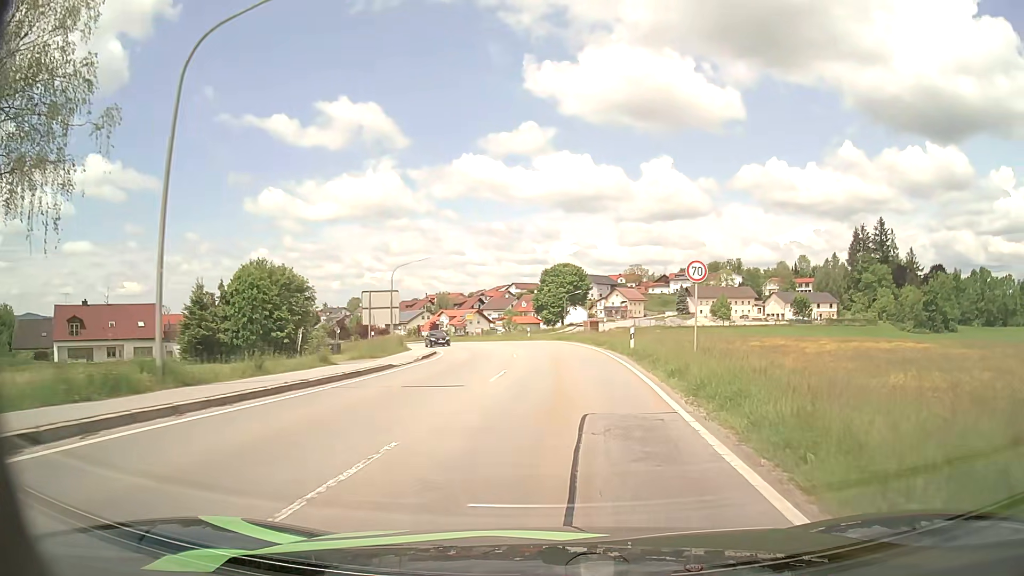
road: tertiary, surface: asphalt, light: Day
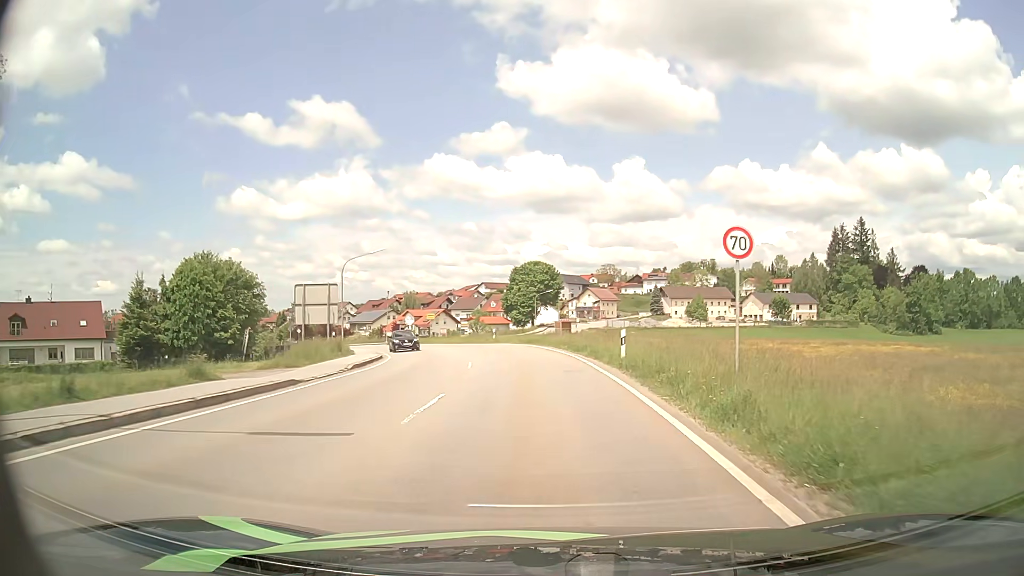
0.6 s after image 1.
(+0.3, +6.6) m; +3°
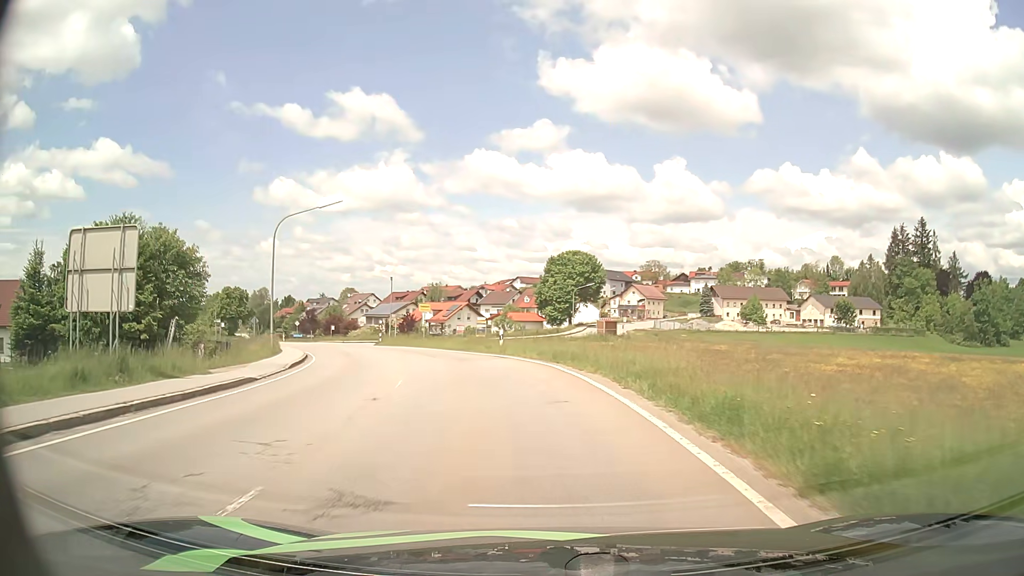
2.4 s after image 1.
(0.0, +19.8) m; -3°
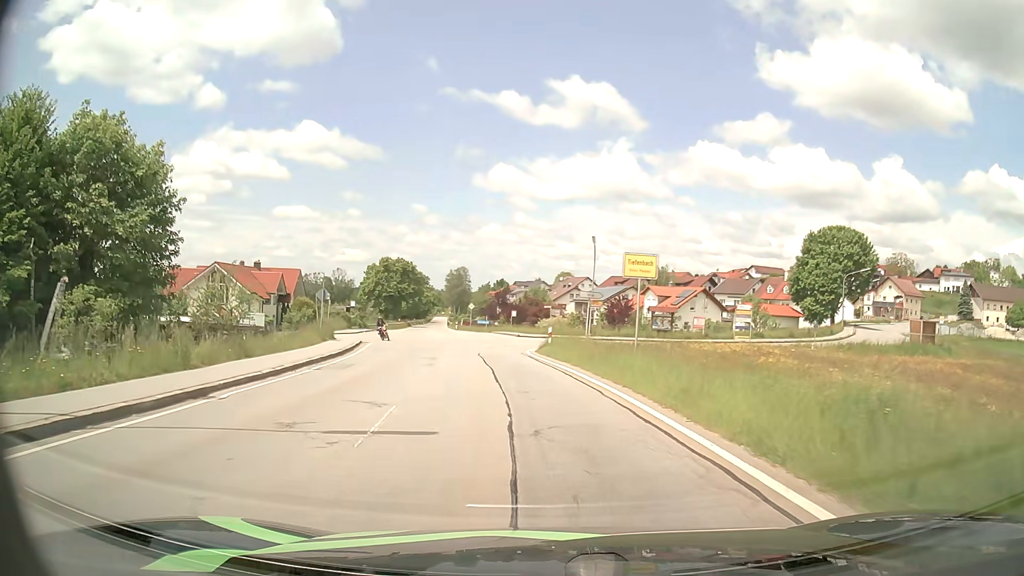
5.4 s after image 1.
(-4.5, +30.5) m; -18°
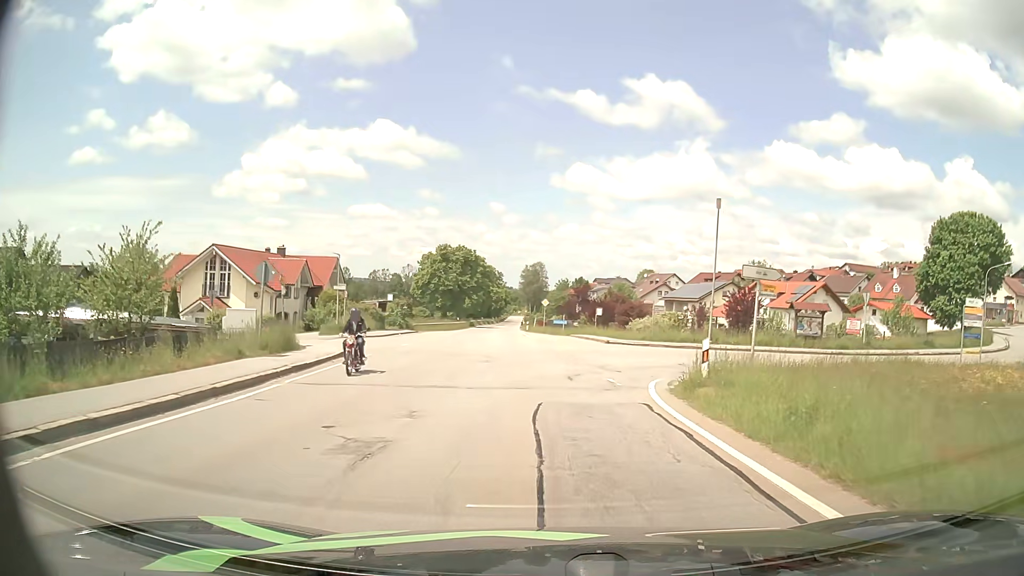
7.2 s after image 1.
(-1.2, +16.5) m; -7°
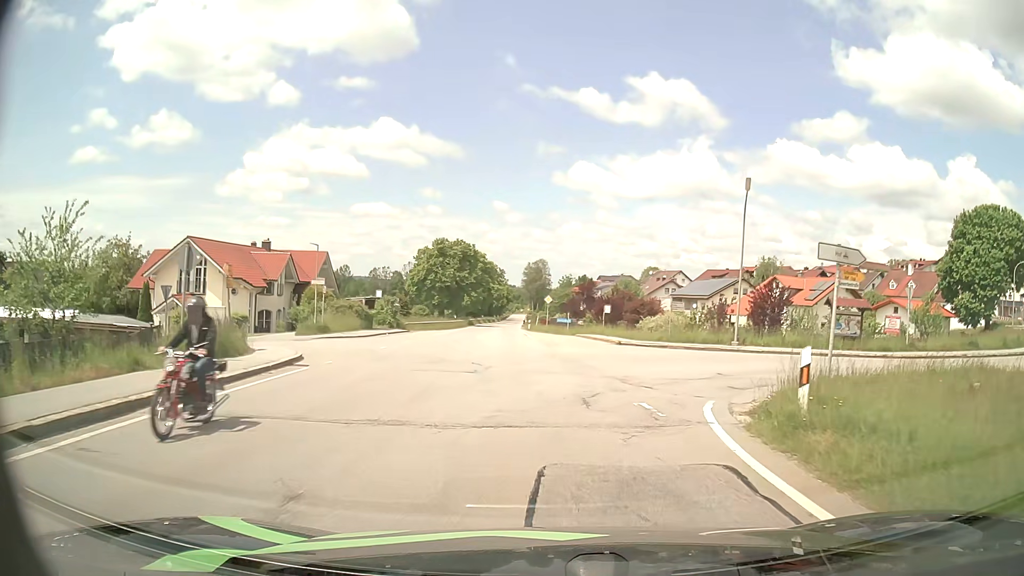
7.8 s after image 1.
(0.0, +4.8) m; -1°
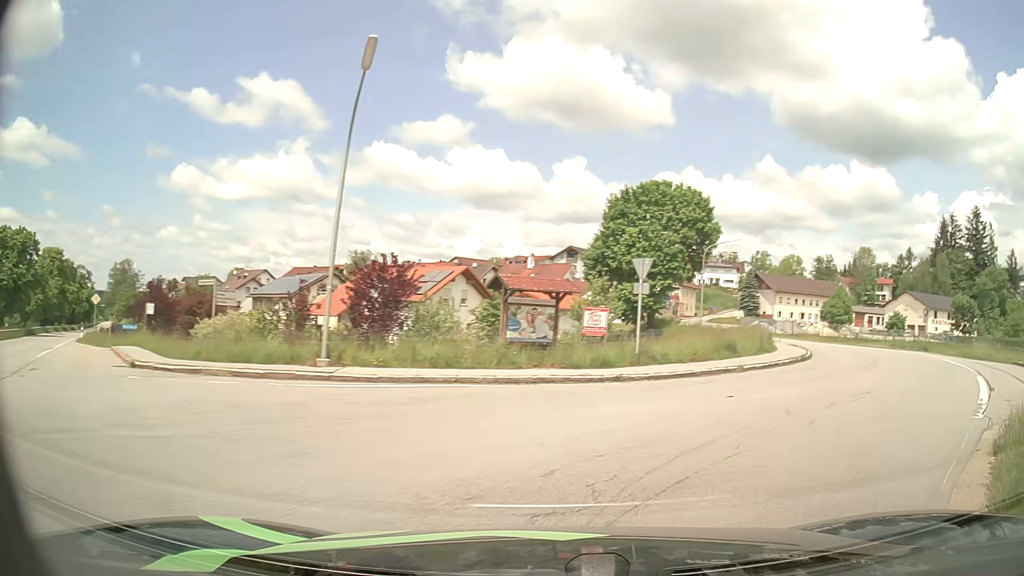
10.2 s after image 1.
(+3.2, +15.4) m; +33°
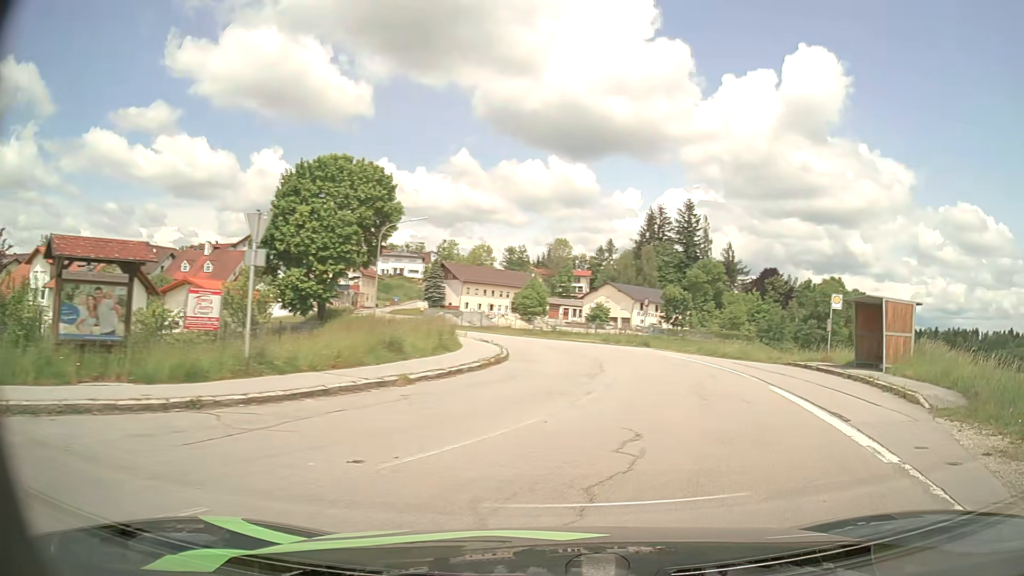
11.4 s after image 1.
(+1.9, +7.2) m; +28°
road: residential
(+2, +10) (+4, +20) (+4, +30) (+2, +39) (-2, +49) (-7, +57) (-11, +66) (-15, +76) (-17, +85) (-18, +95) m
